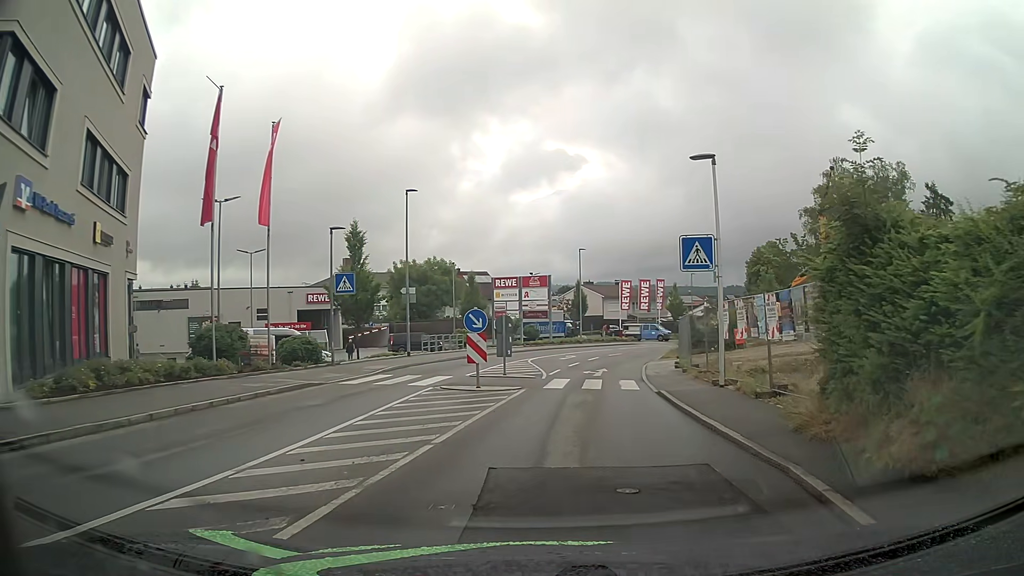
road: tertiary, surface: asphalt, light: Day
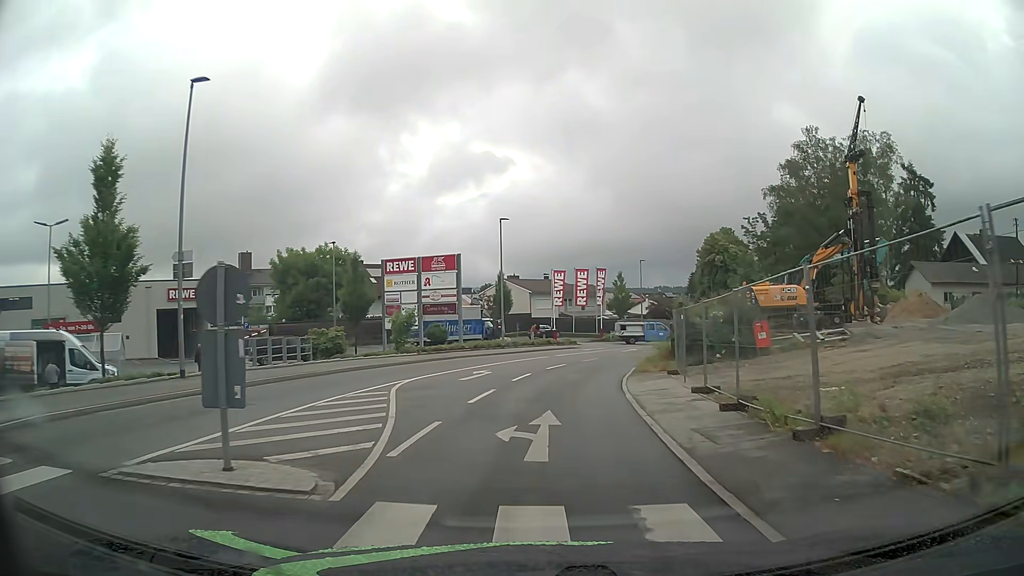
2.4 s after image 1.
(+1.3, +16.1) m; +7°
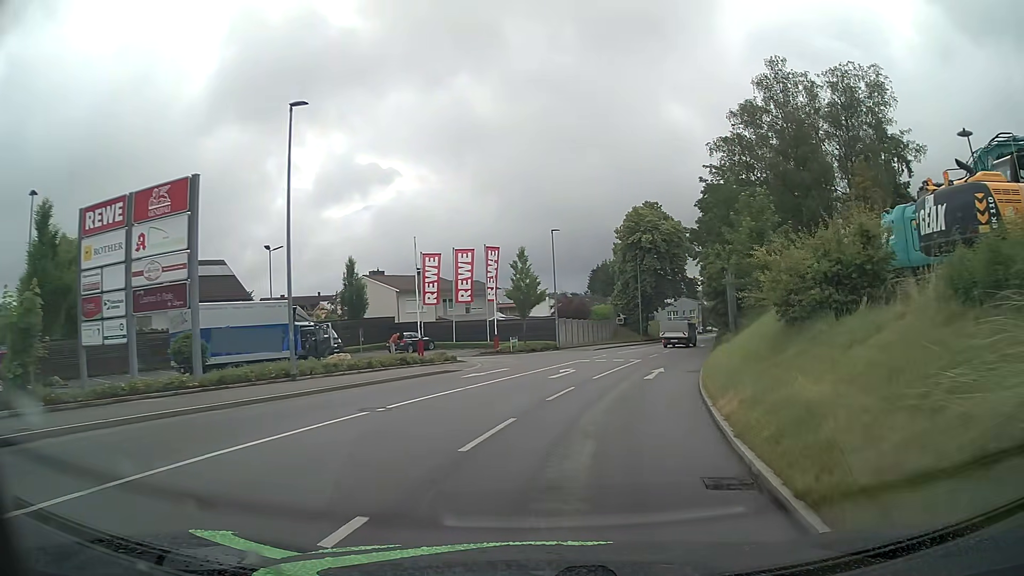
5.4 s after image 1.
(+1.3, +23.4) m; +9°
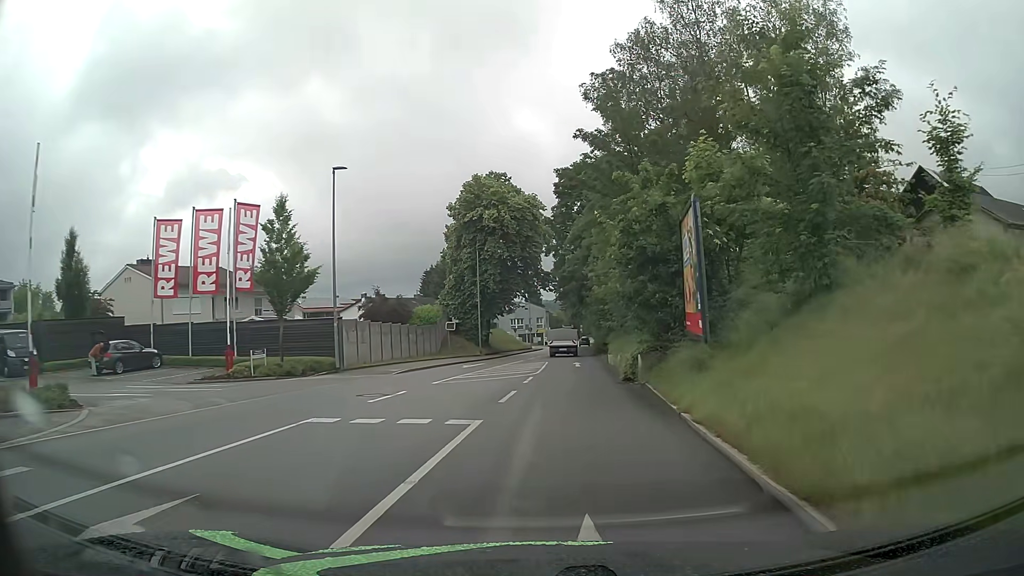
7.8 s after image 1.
(+2.6, +19.1) m; +14°
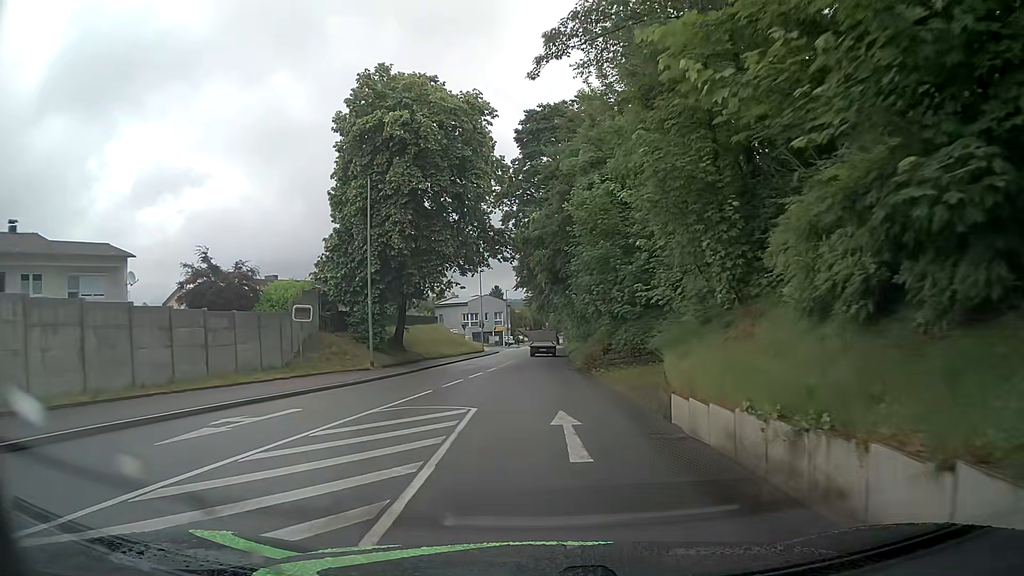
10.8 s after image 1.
(+1.0, +23.6) m; +3°
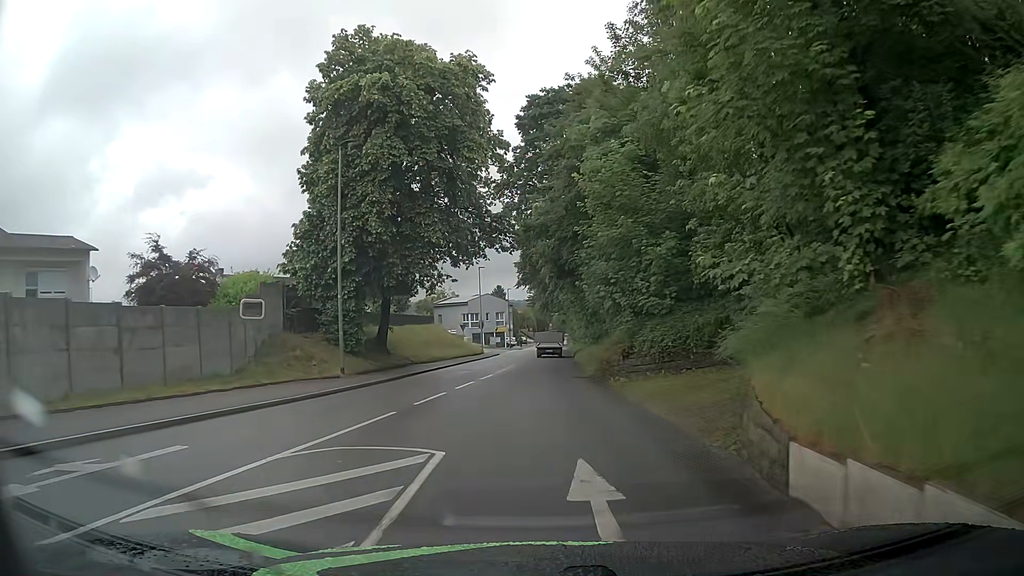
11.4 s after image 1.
(0.0, +4.7) m; 0°
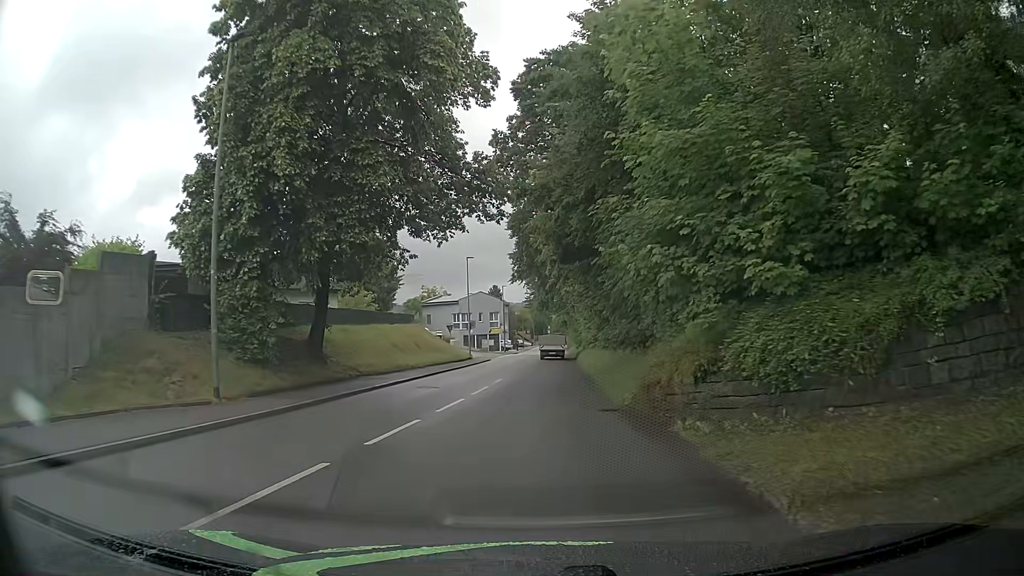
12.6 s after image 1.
(0.0, +9.4) m; 0°
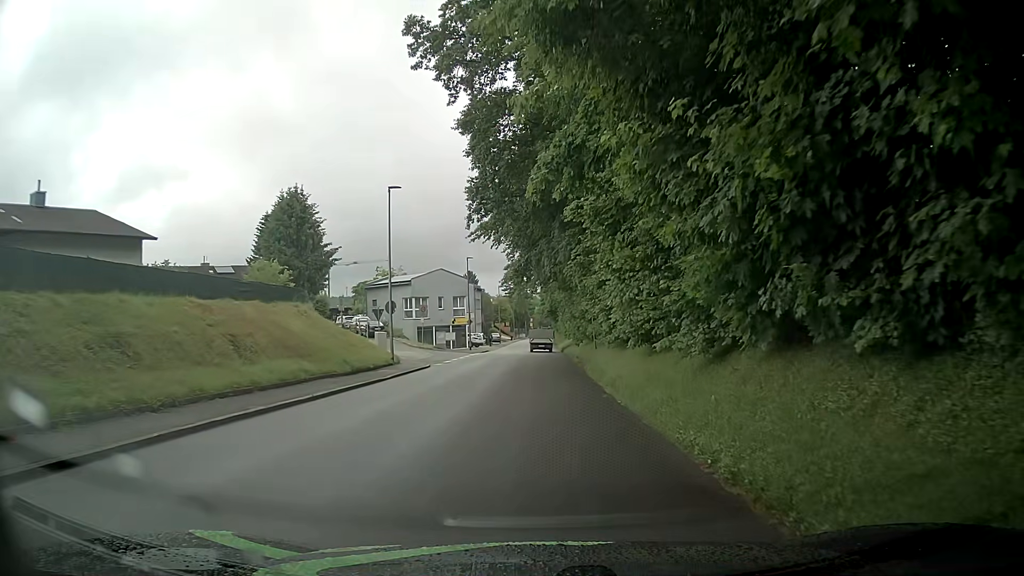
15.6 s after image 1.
(+0.3, +23.3) m; +2°
(0, +10) (-1, +20) (-1, +30) (-1, +40) (-1, +50) (-1, +60) (-1, +70) (-1, +80) (-1, +90) (-2, +100) m
